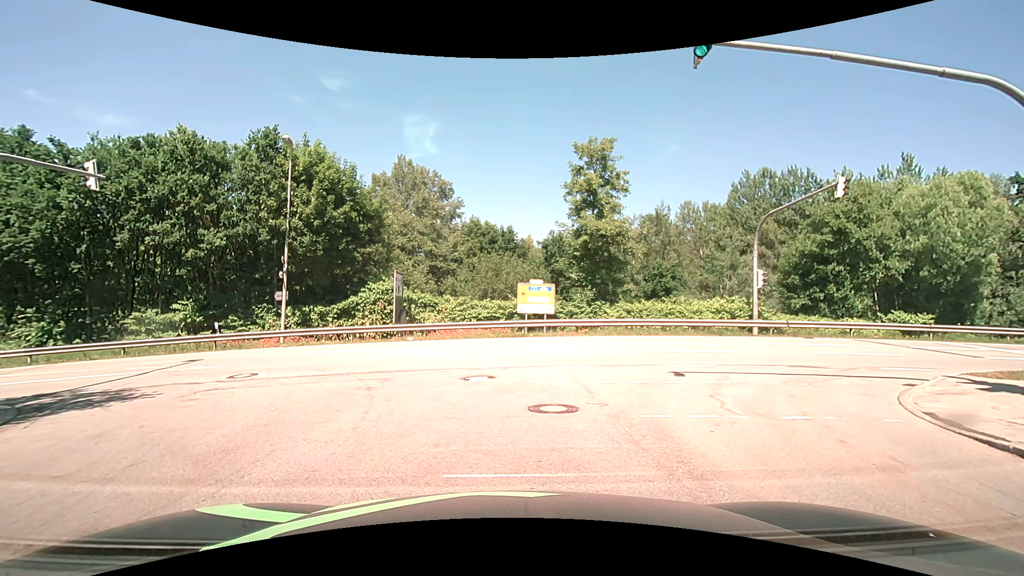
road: residential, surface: asphalt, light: Day
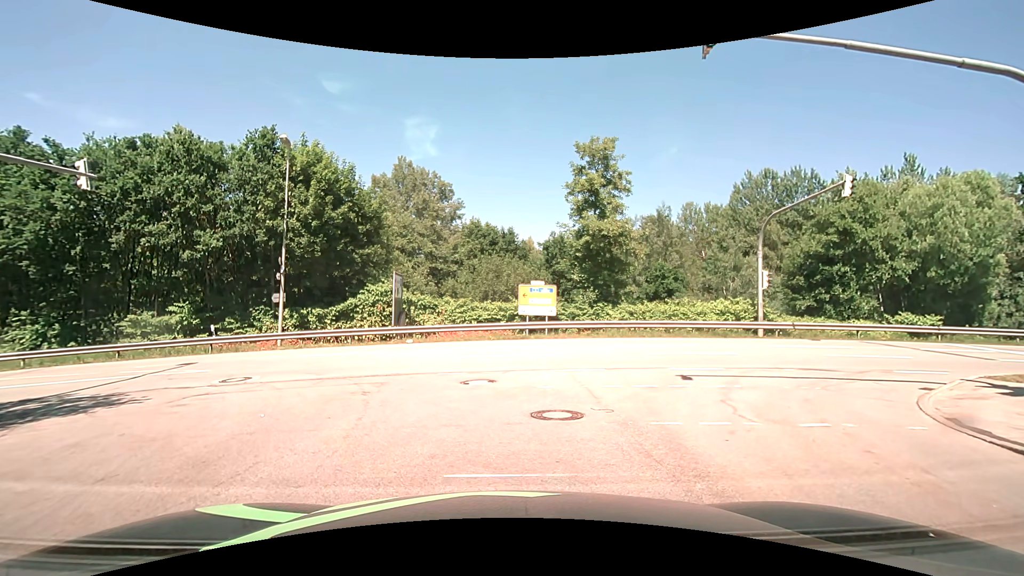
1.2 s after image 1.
(0.0, +0.5) m; 0°
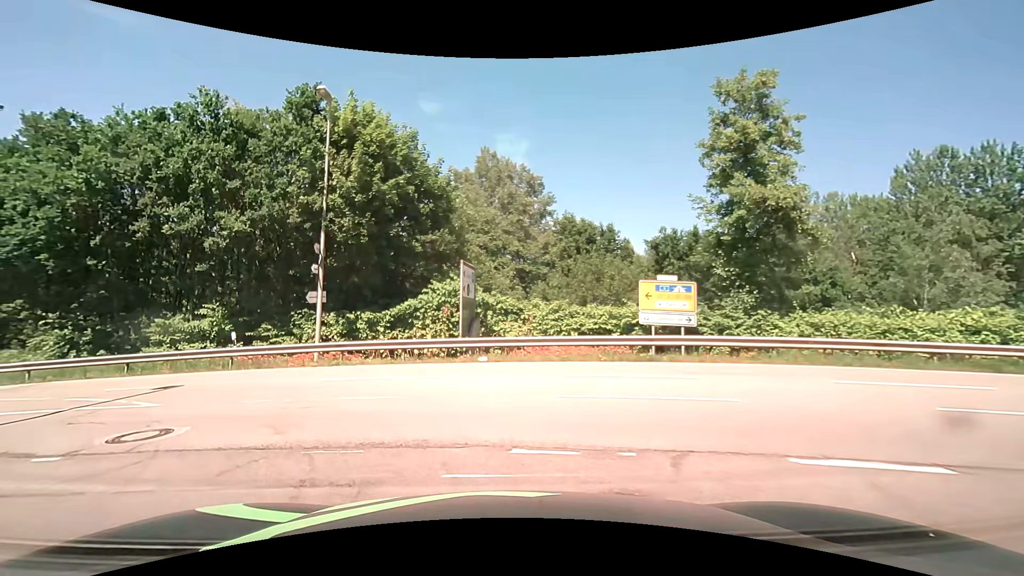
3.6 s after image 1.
(-0.7, +7.8) m; -12°
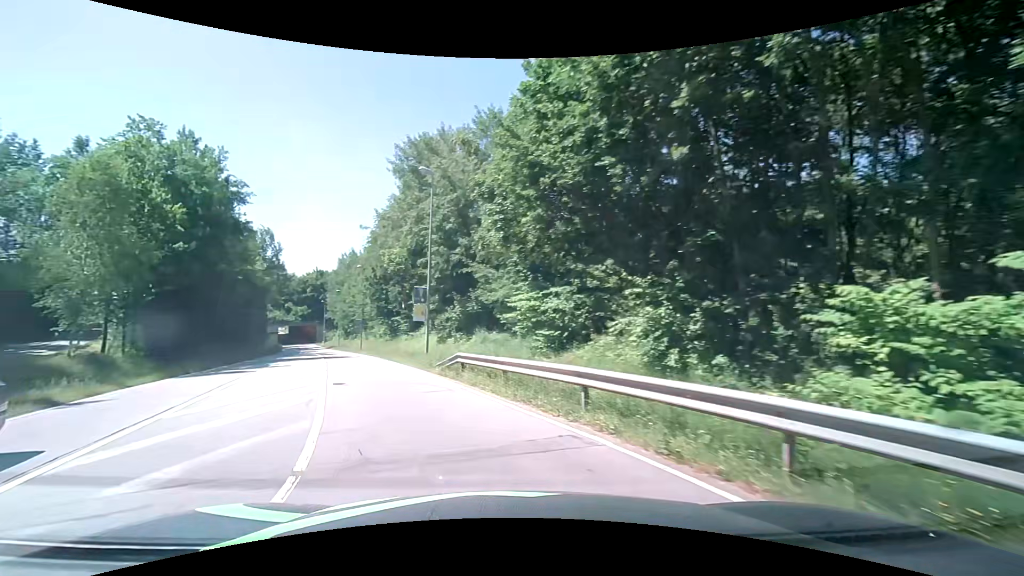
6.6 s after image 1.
(-9.1, +15.1) m; -64°
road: secondary
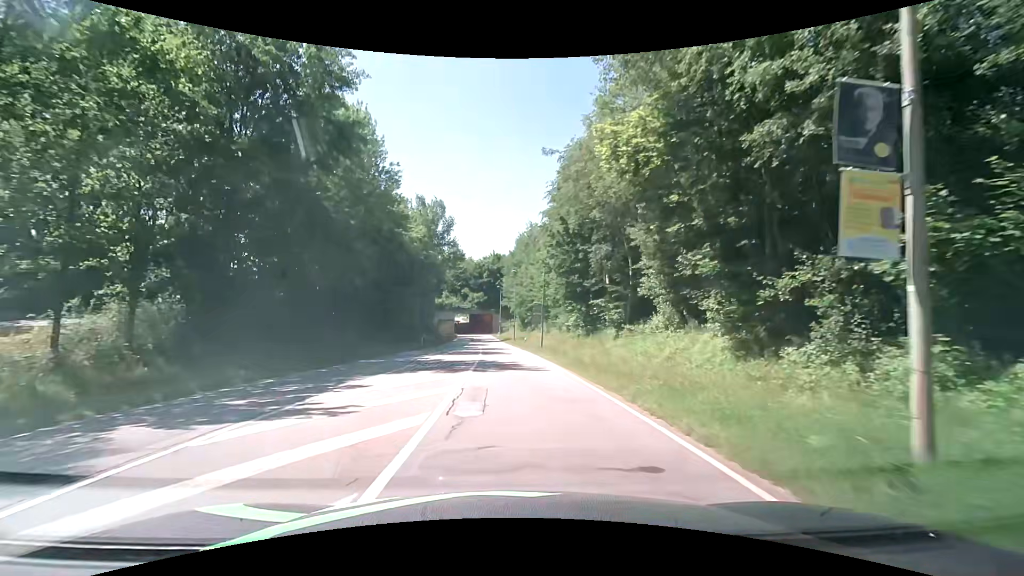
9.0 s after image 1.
(-5.7, +21.6) m; -19°
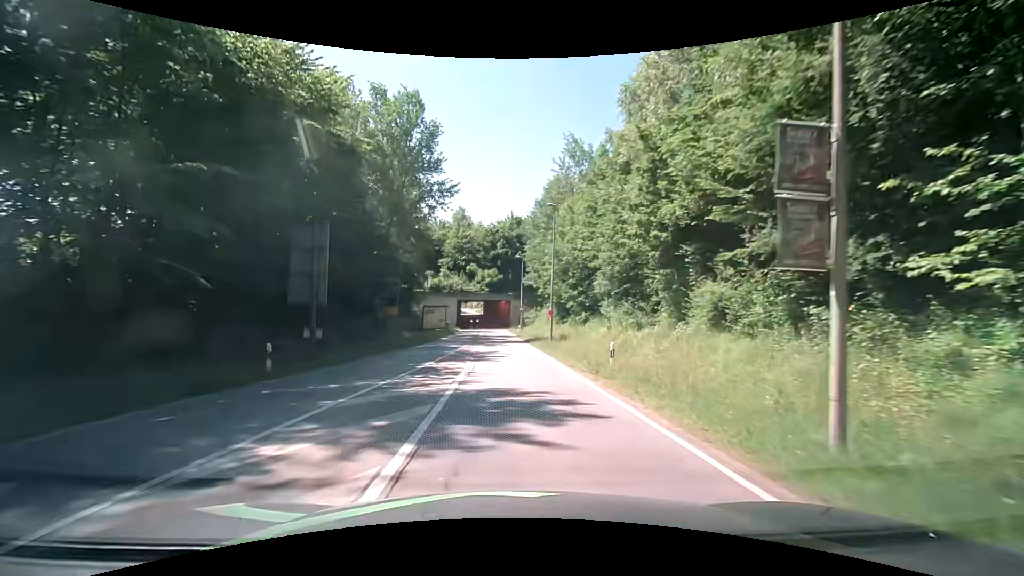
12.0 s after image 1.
(-0.8, +35.4) m; -2°
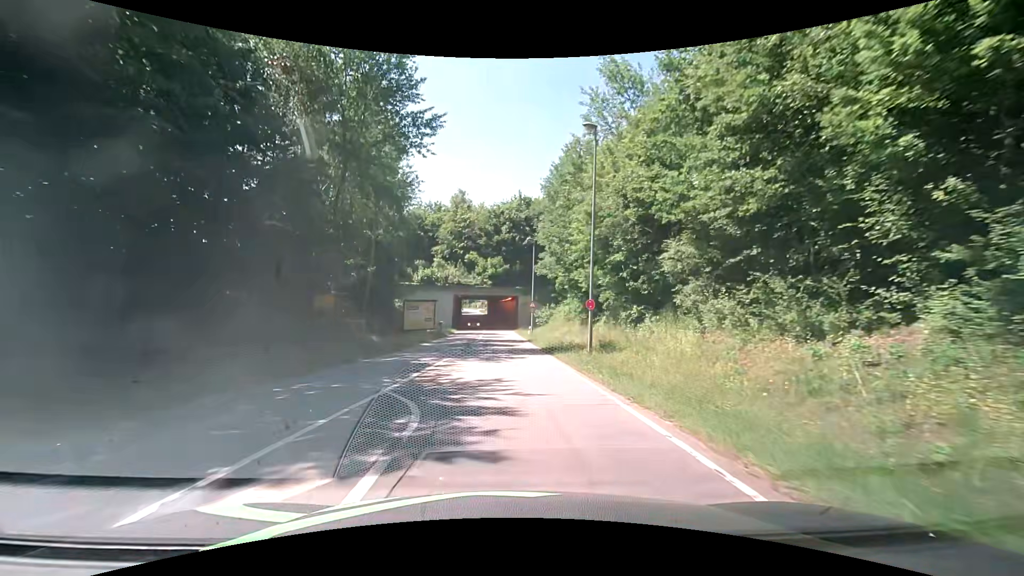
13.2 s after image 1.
(0.0, +14.6) m; -1°
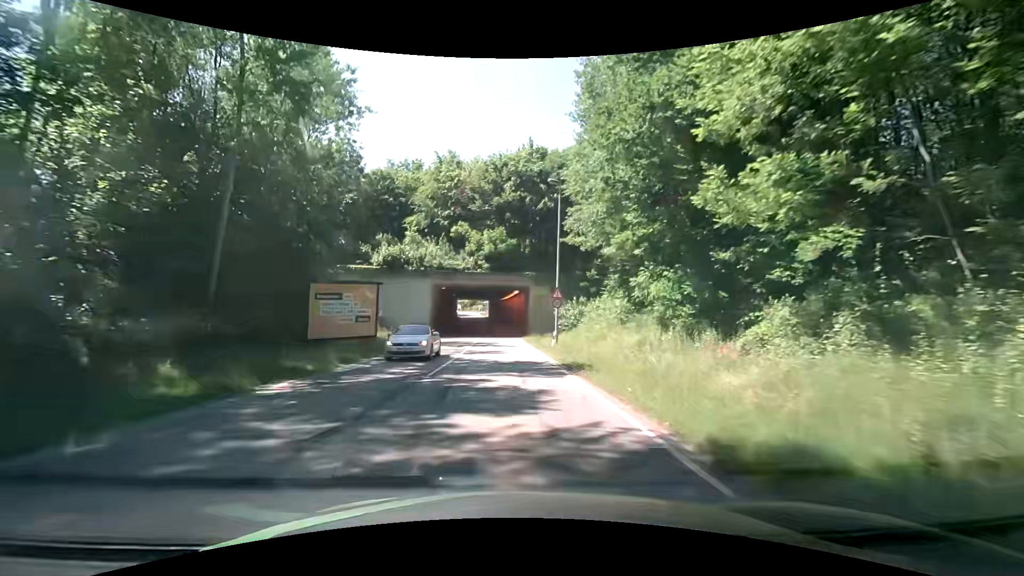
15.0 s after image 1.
(-0.1, +22.6) m; 0°
